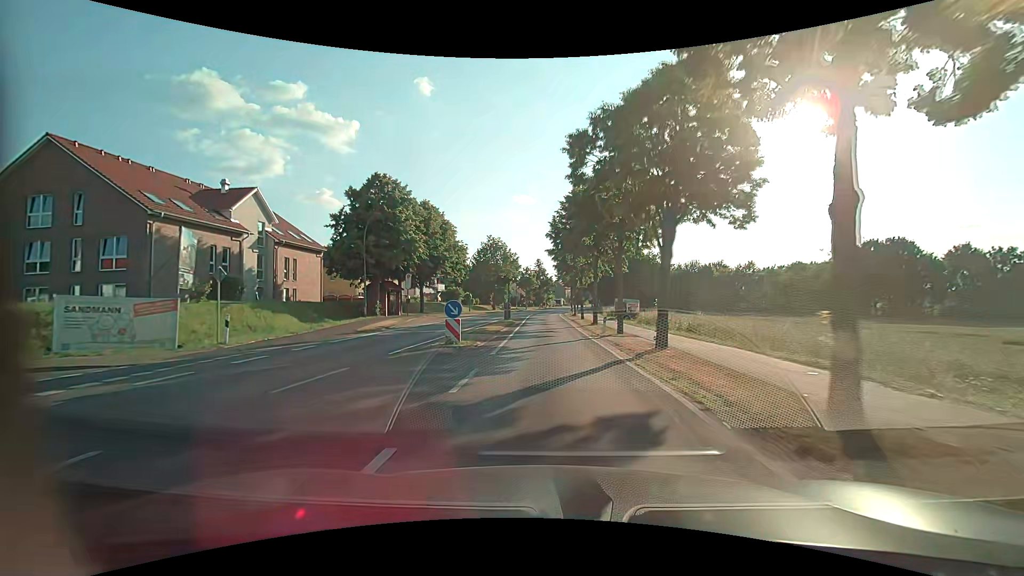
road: primary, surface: asphalt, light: Day
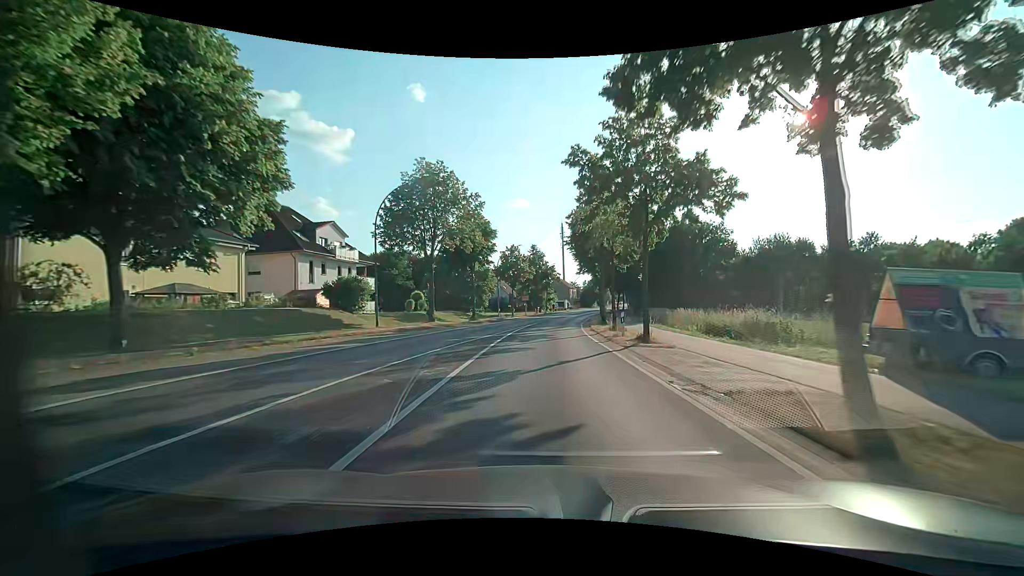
(-0.3, +42.1) m; 0°
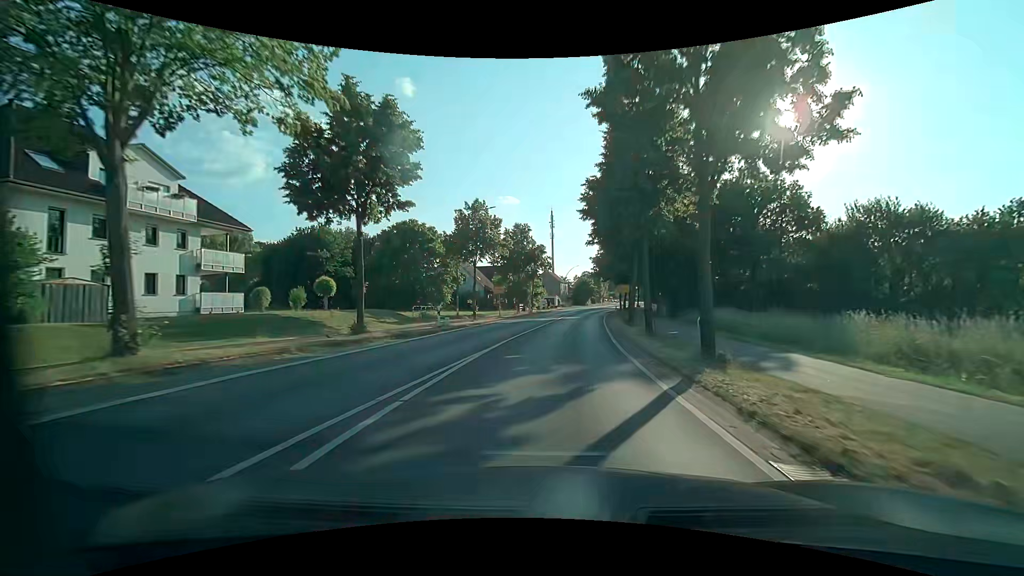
(0.0, +24.3) m; +1°
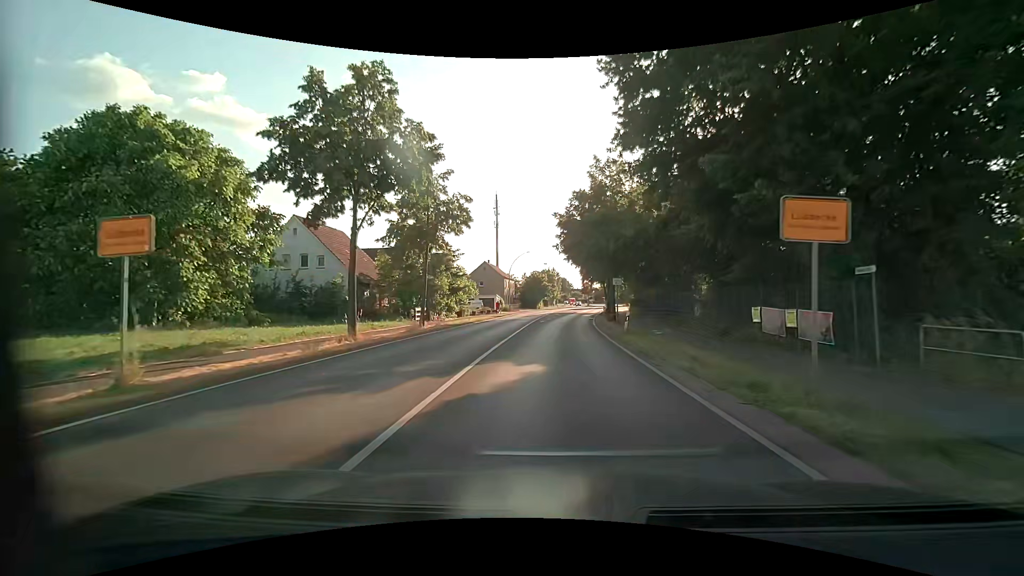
(+2.0, +35.8) m; +6°
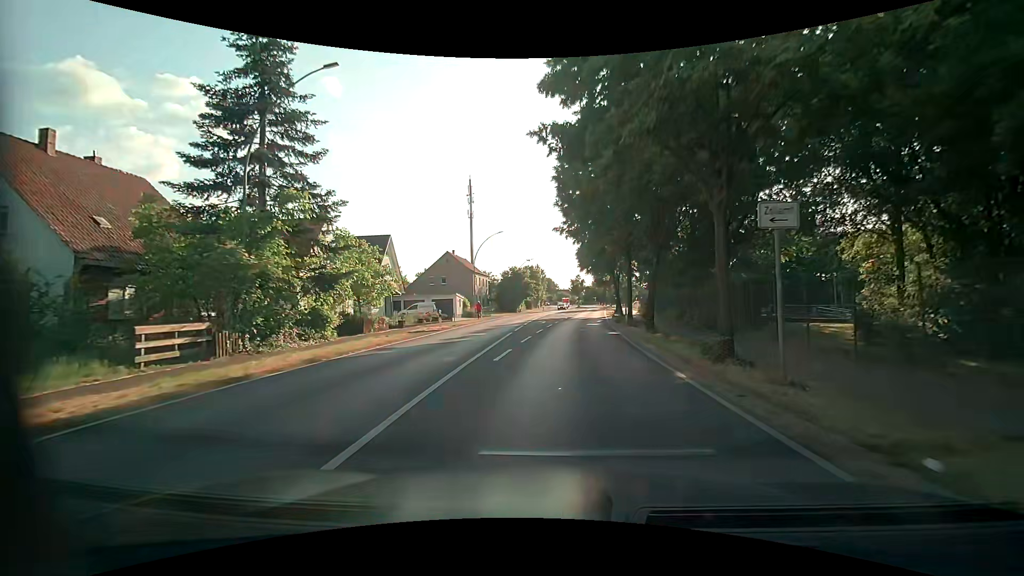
(+0.4, +24.3) m; +2°
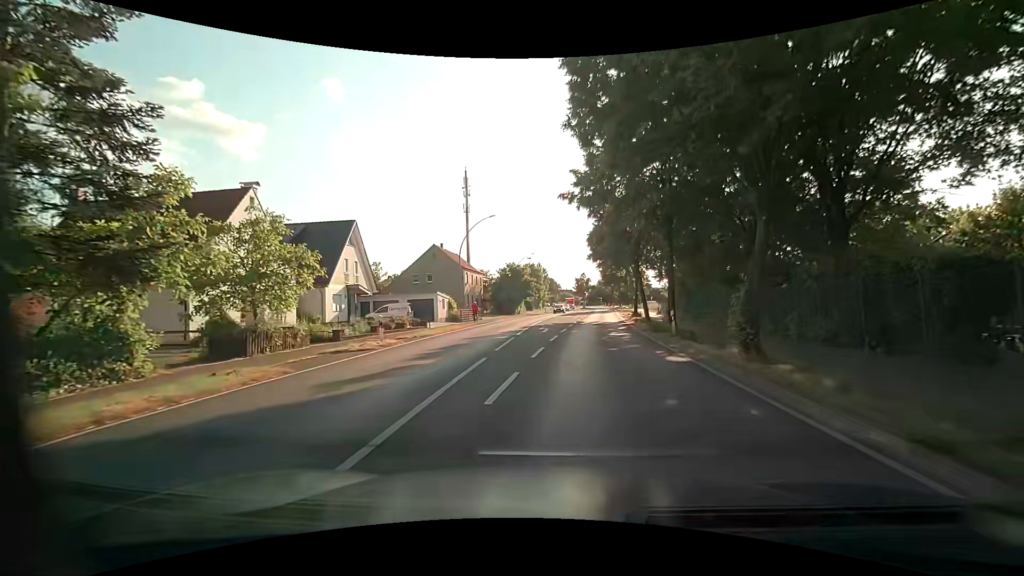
(0.0, +10.9) m; 0°
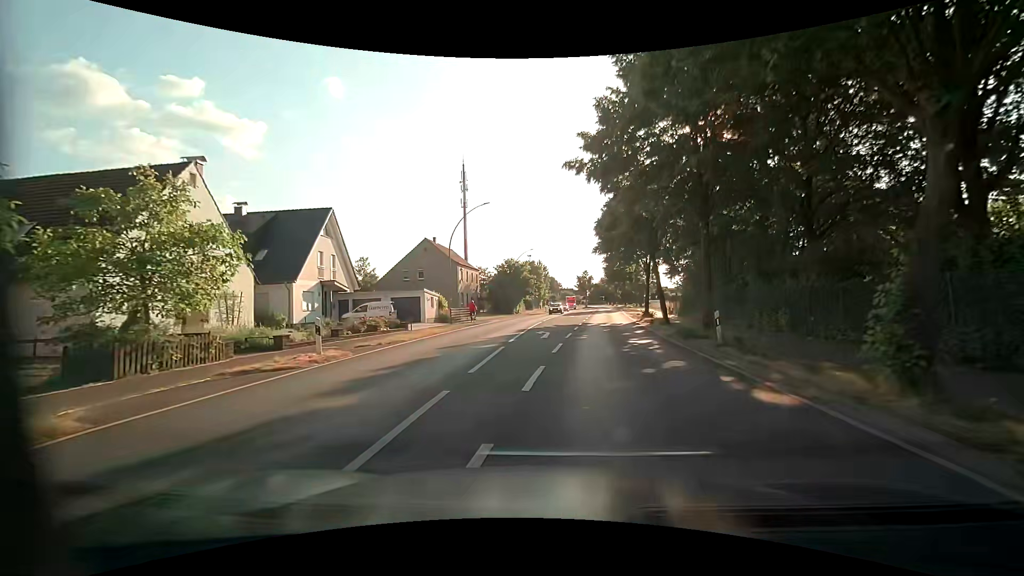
(0.0, +5.2) m; 0°
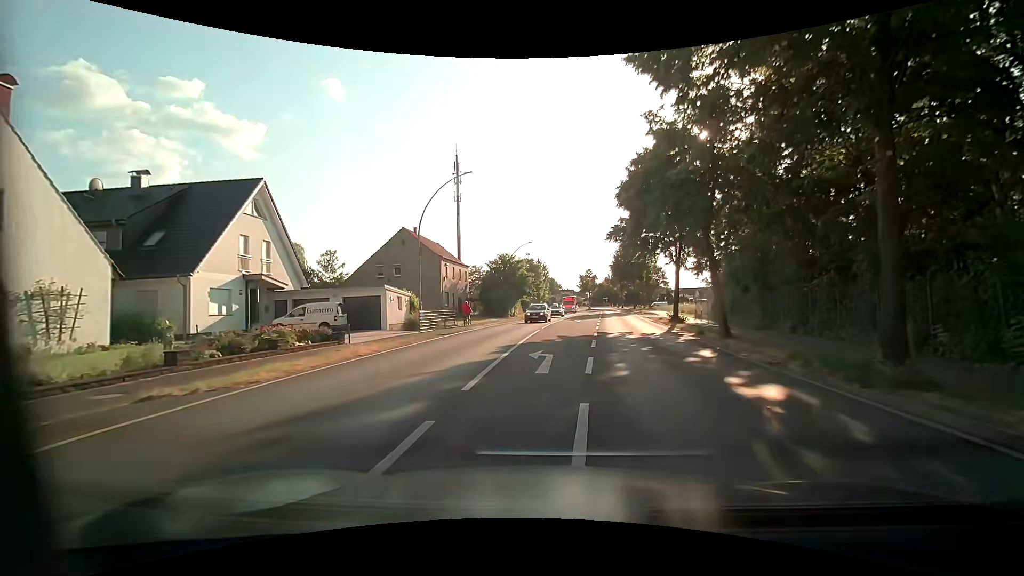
(0.0, +9.9) m; 0°
(0, +10) (+1, +20) (+2, +30) (+3, +40) (+4, +50) (+5, +60) (+6, +70) (+7, +80) (+6, +90) (-1, +96) m
